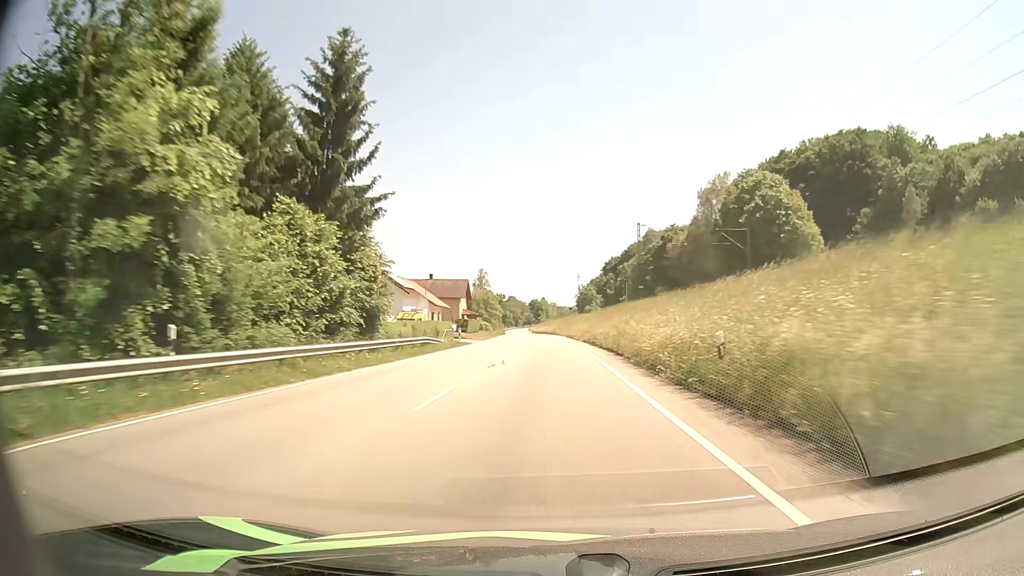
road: primary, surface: asphalt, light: Day
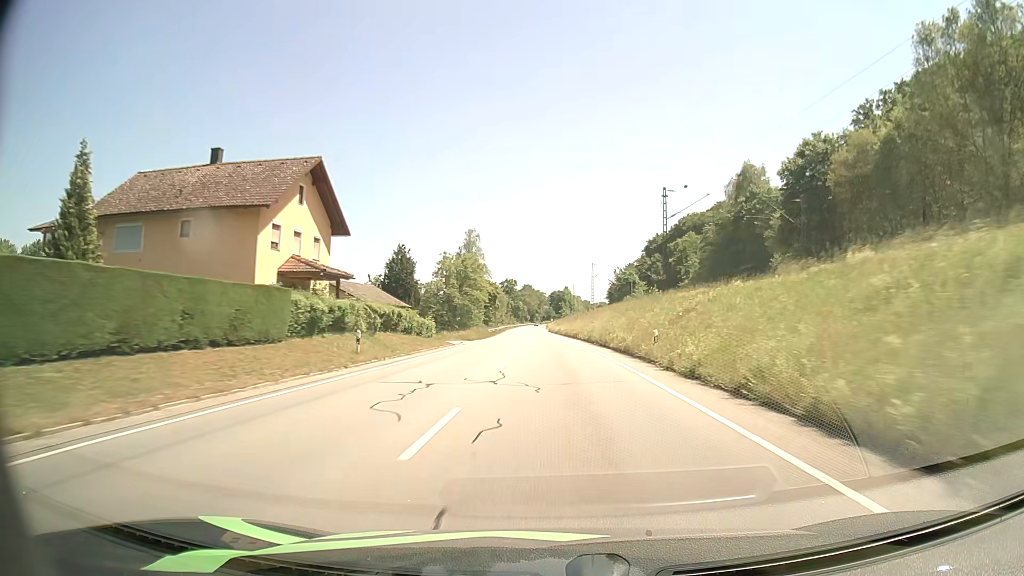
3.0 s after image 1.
(-0.9, +77.4) m; -2°
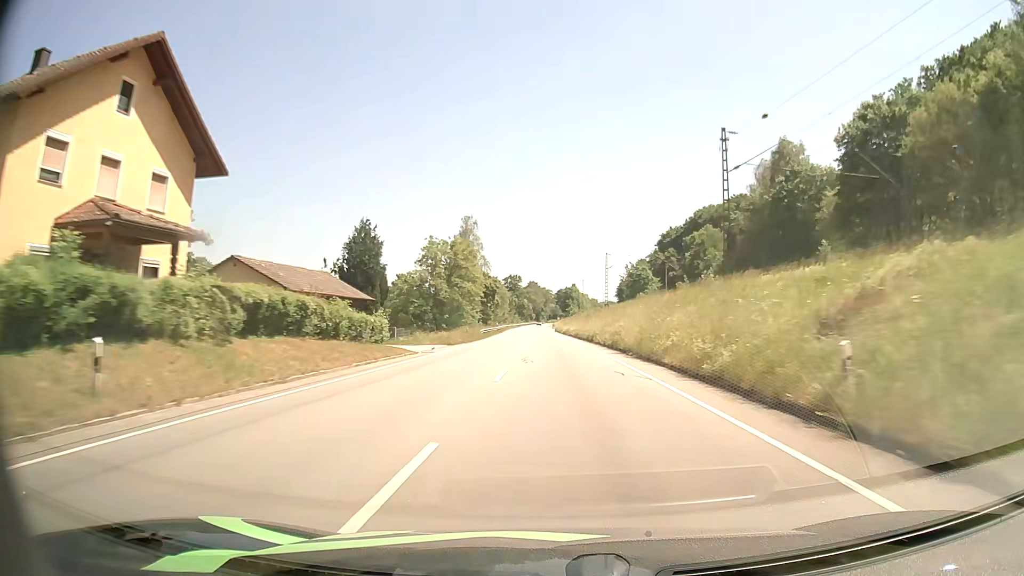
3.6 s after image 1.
(-0.1, +15.4) m; -1°
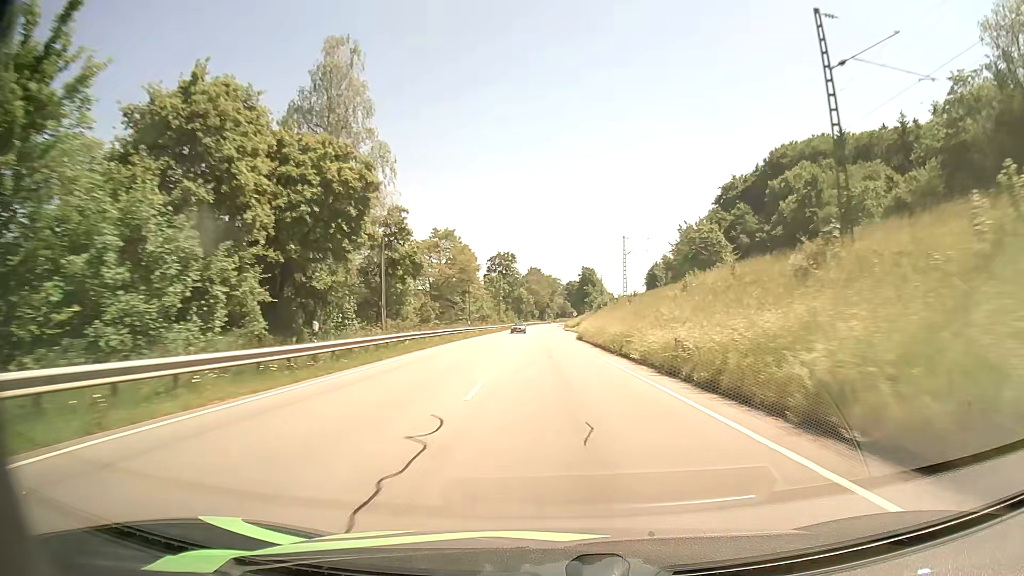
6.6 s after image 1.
(-0.5, +77.5) m; 0°
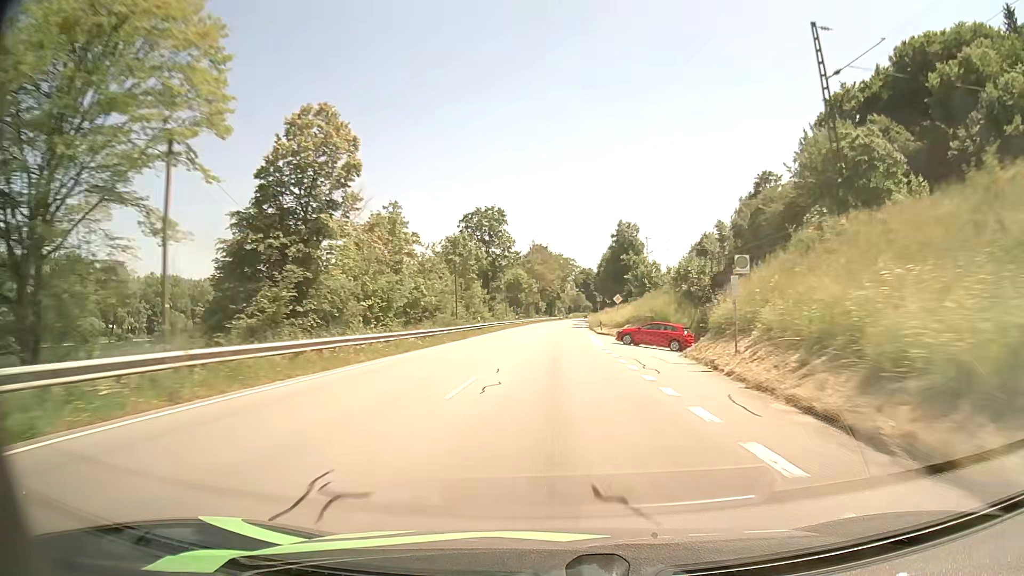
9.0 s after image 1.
(-0.2, +61.5) m; -1°
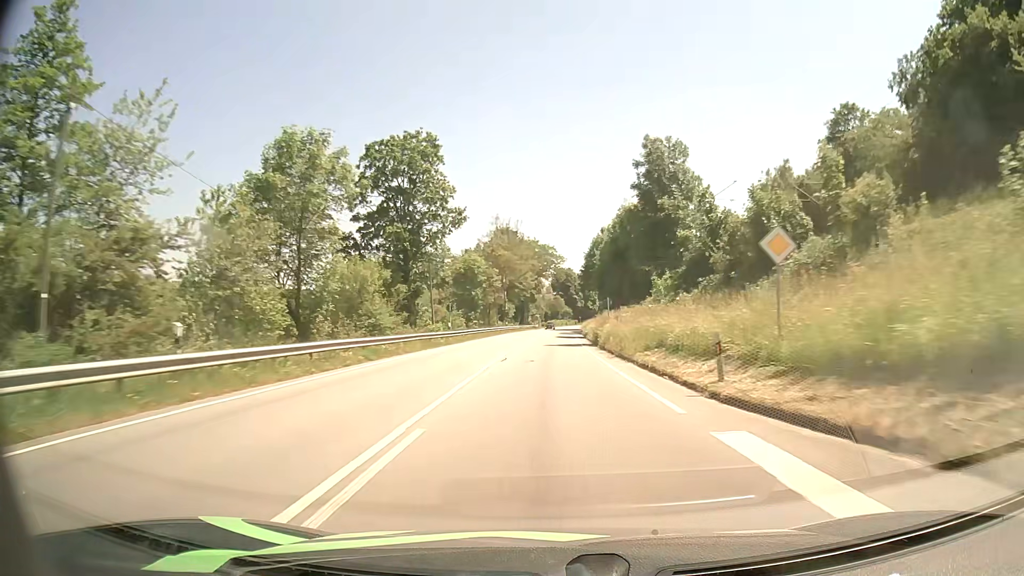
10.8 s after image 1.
(+0.7, +43.7) m; +2°
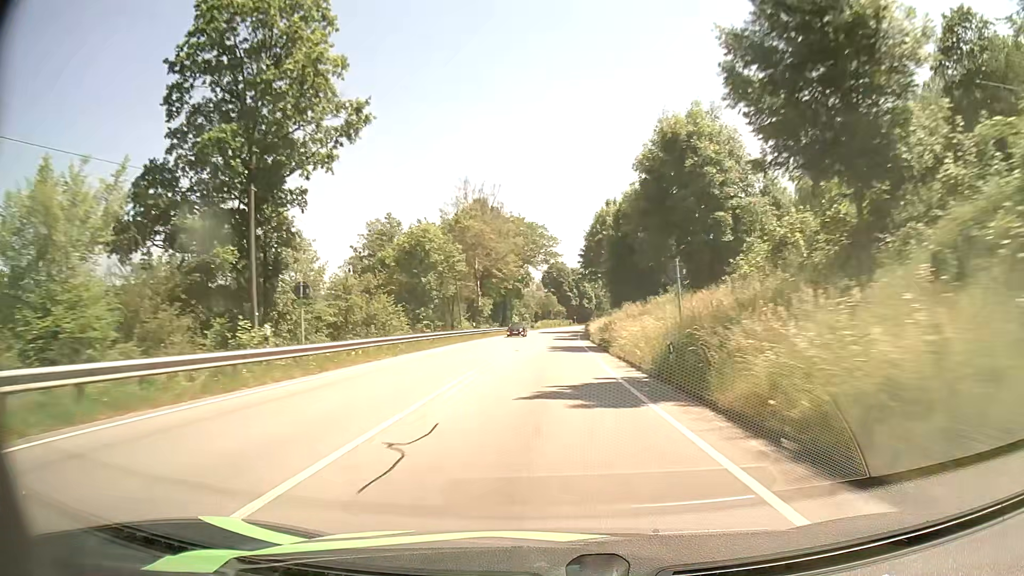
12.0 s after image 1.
(+0.2, +28.9) m; 0°
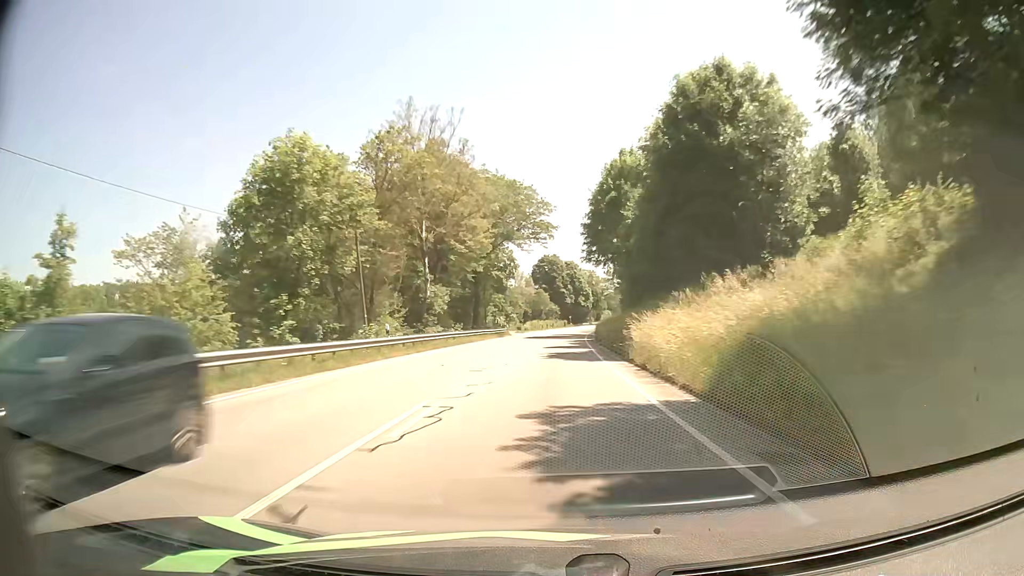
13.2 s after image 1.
(+0.3, +28.9) m; +1°
(0, +10) (0, +20) (0, +30) (+1, +40) (+1, +50) (+2, +60) (+2, +70) (+3, +80) (+4, +90) (+4, +100) m
